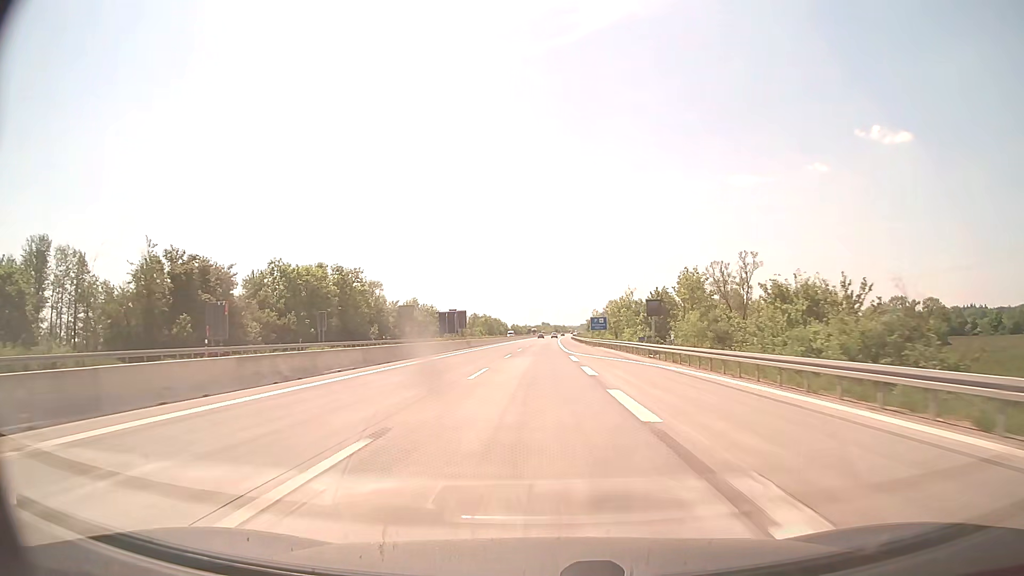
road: motorway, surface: concrete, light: Day
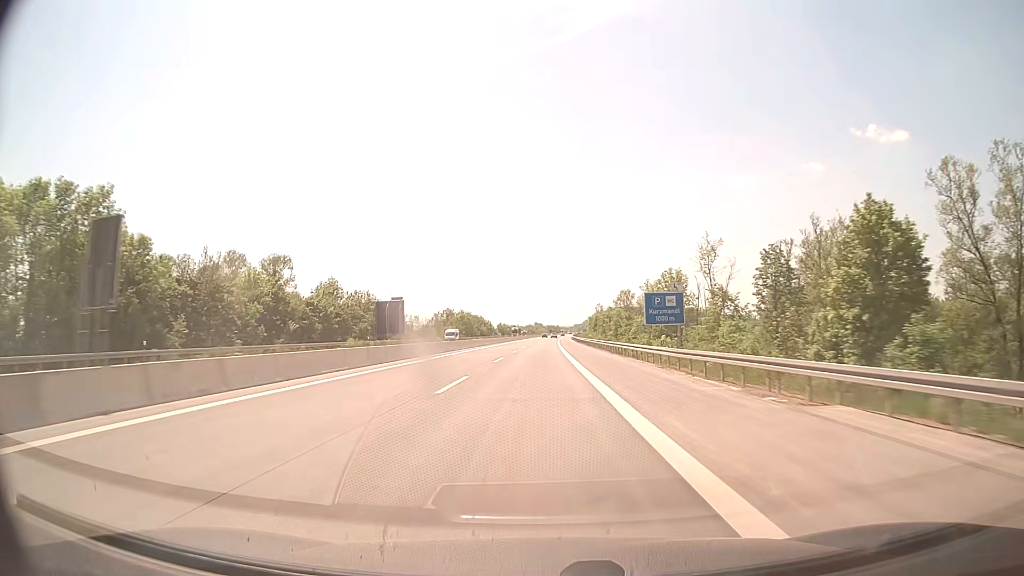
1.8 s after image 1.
(+0.3, +59.5) m; +1°
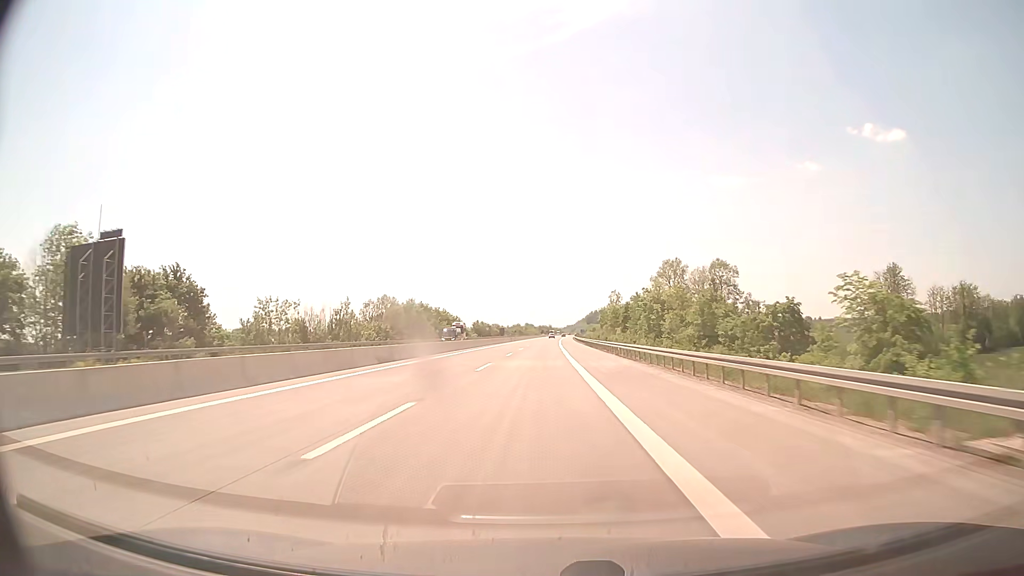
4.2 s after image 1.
(+0.5, +79.2) m; +1°
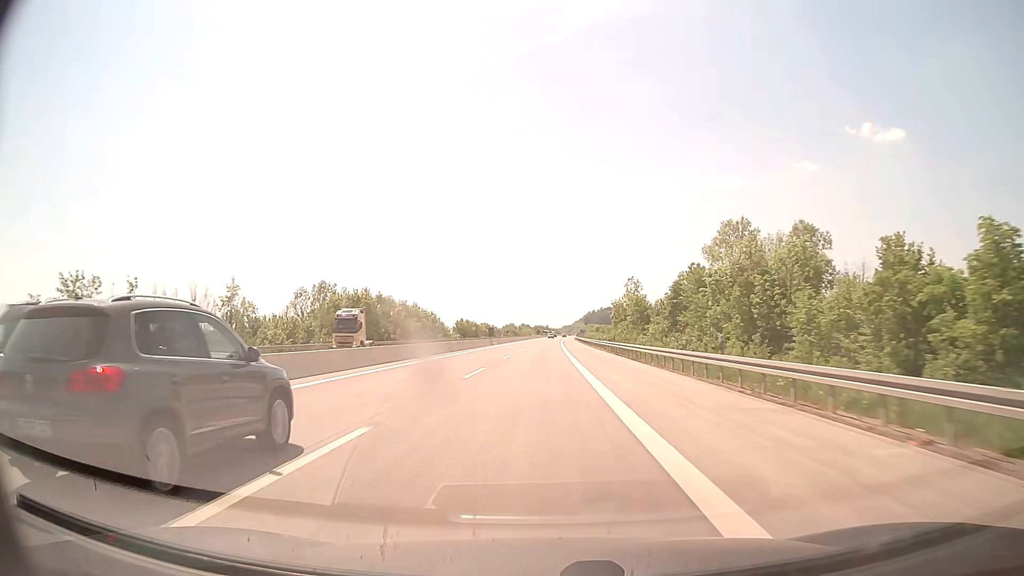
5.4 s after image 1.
(+0.1, +39.6) m; 0°
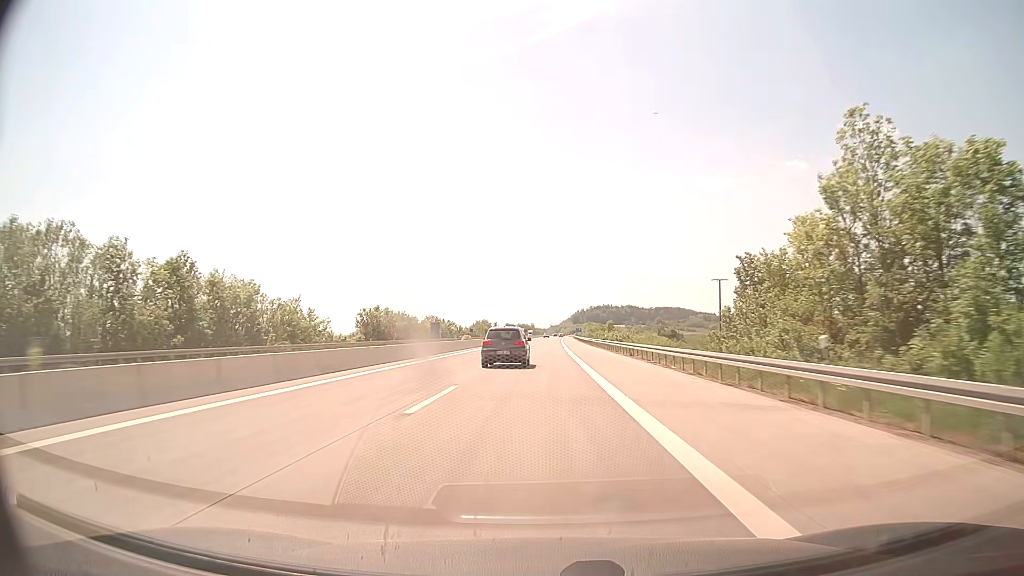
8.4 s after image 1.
(+0.9, +99.0) m; +1°
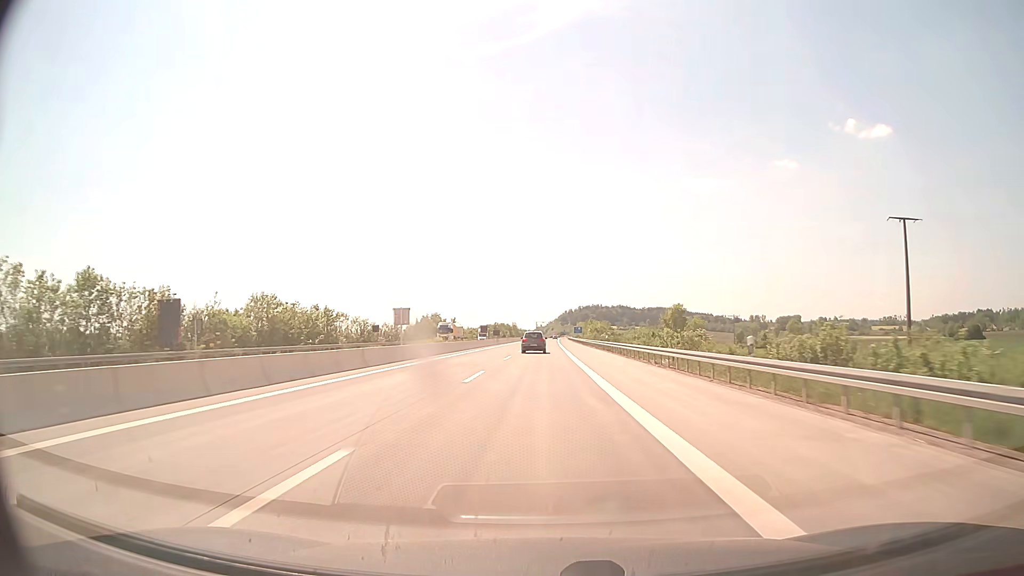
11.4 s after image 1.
(+1.1, +99.0) m; +1°
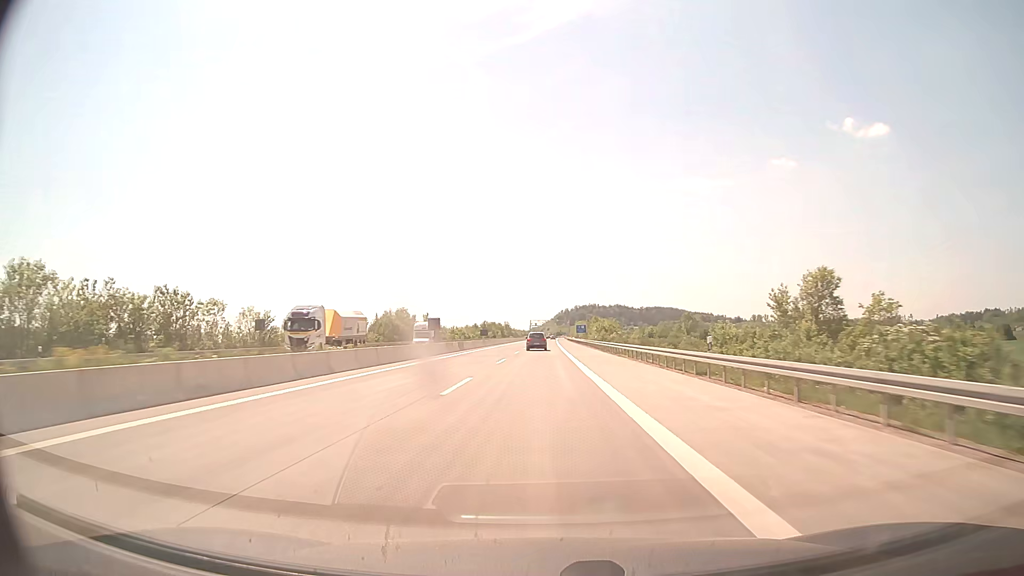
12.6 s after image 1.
(+0.1, +39.6) m; 0°
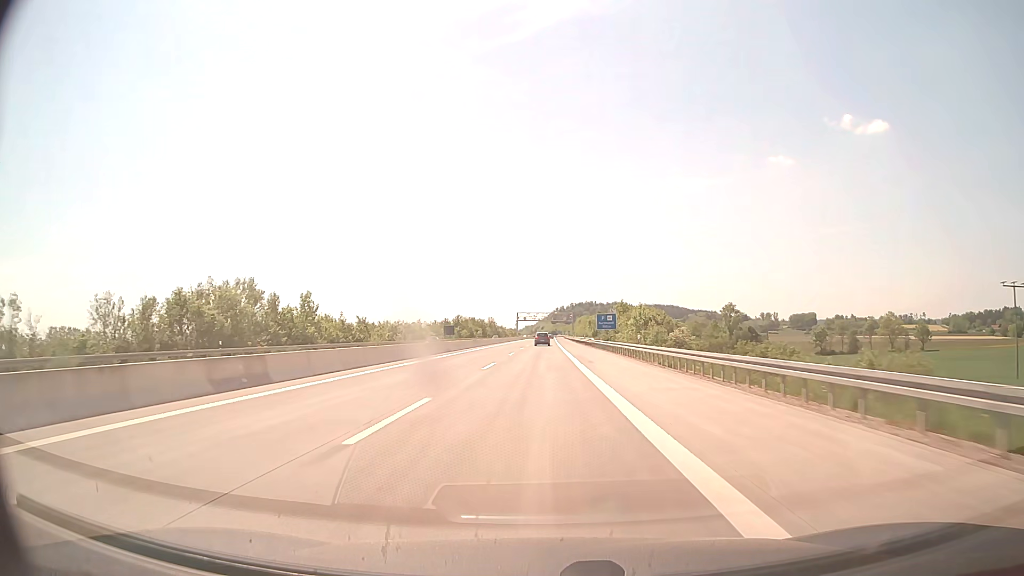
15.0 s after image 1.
(+0.4, +79.2) m; 0°
(0, +10) (0, +20) (0, +30) (0, +40) (0, +50) (0, +60) (0, +70) (0, +80) (0, +90) (+1, +100) m
